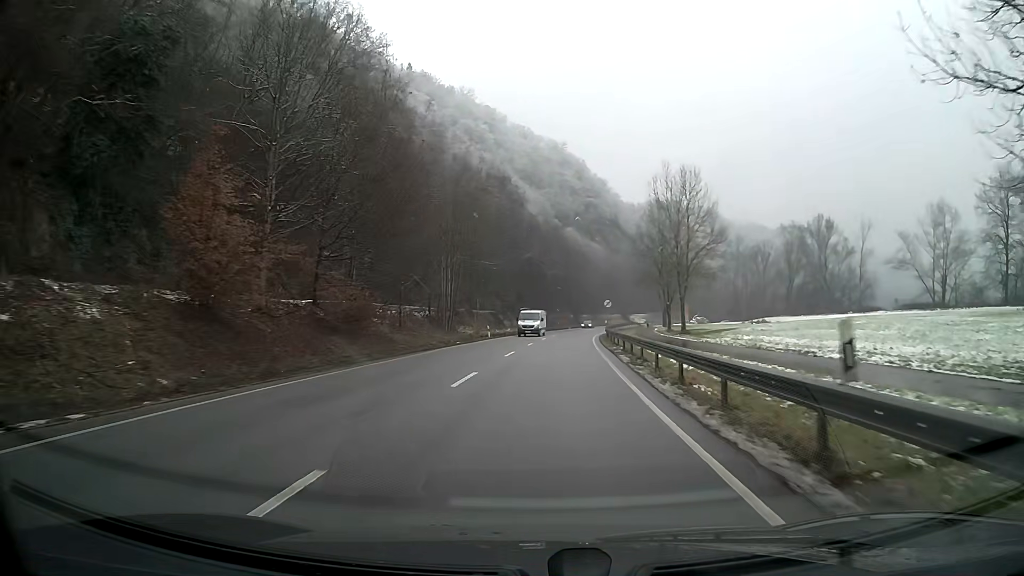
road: primary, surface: asphalt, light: Day
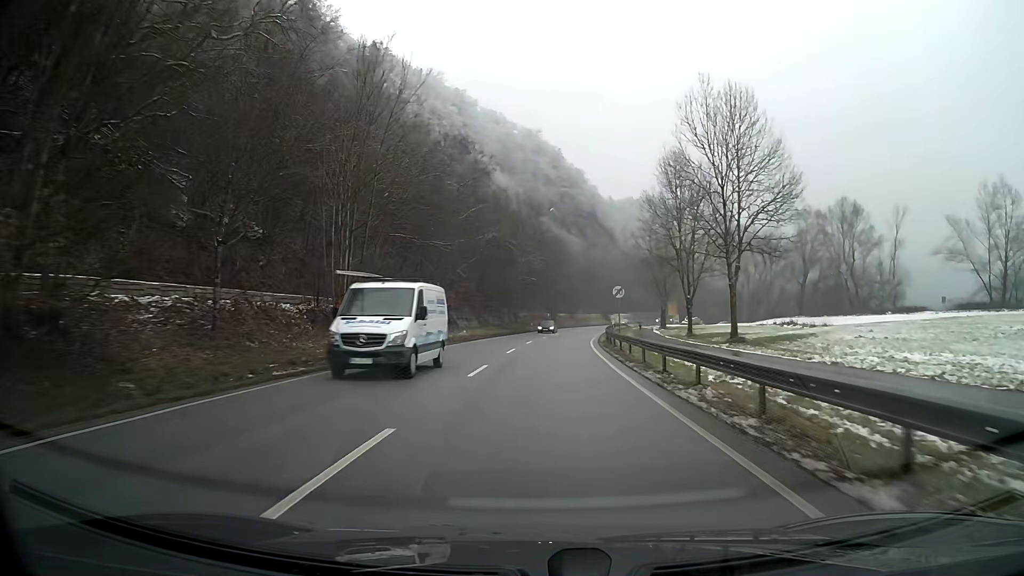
(+0.5, +21.3) m; +3°
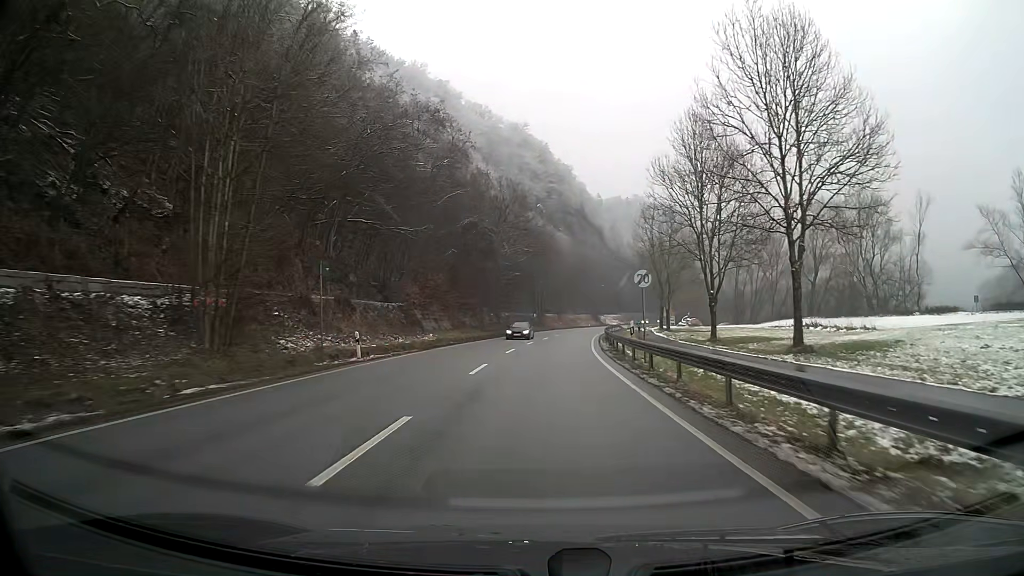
(+0.1, +10.7) m; +1°
(0, +10) (0, +20) (+1, +30) (+1, +40) (+2, +50) (+3, +60) (+4, +70) (+6, +80) (+7, +90) (+9, +99) m
